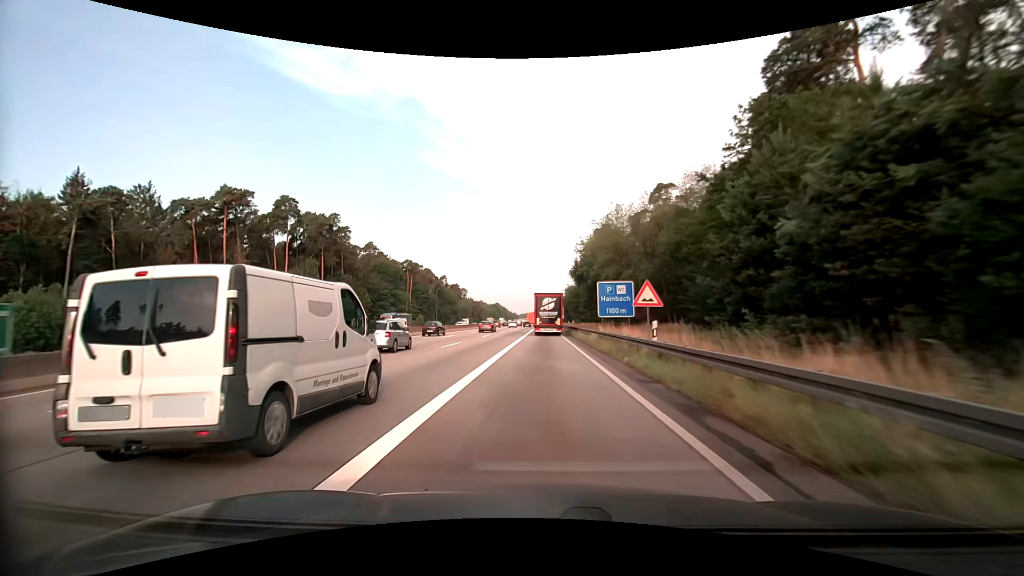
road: motorway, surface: asphalt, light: Day
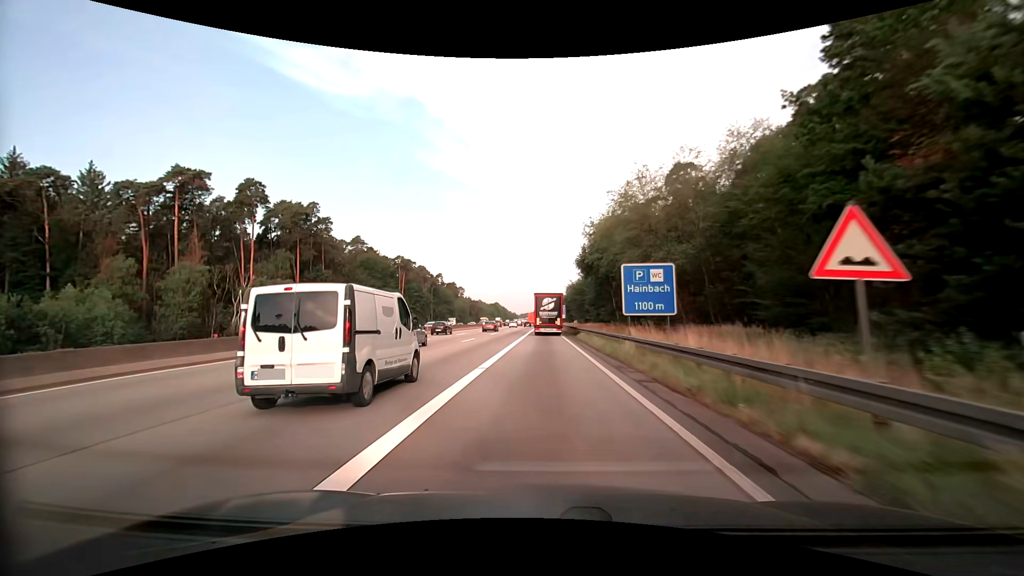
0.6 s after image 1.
(-0.1, +11.2) m; 0°
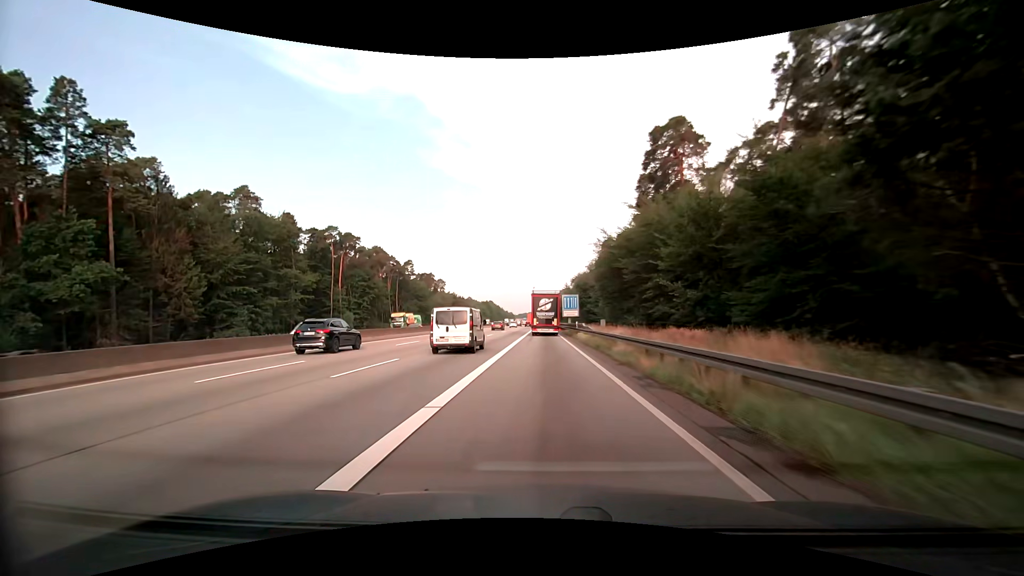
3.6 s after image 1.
(-0.1, +56.9) m; 0°
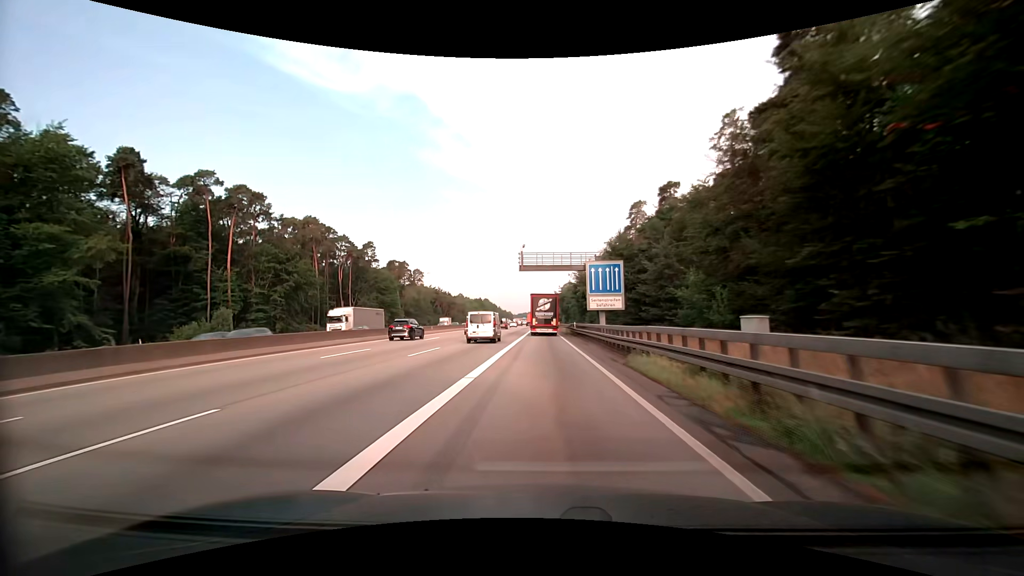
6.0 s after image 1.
(+0.2, +46.6) m; 0°
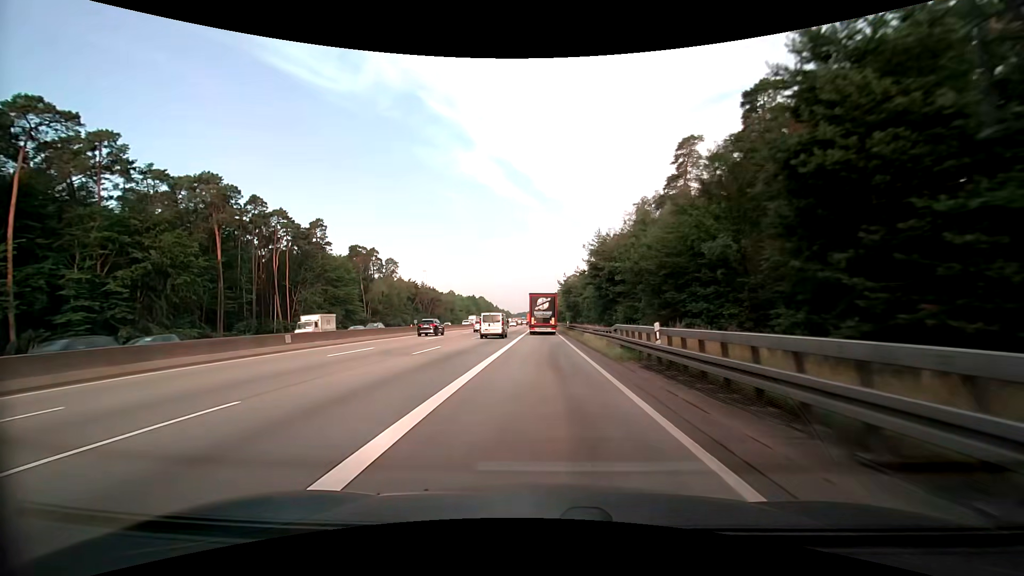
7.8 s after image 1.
(+0.1, +35.1) m; 0°
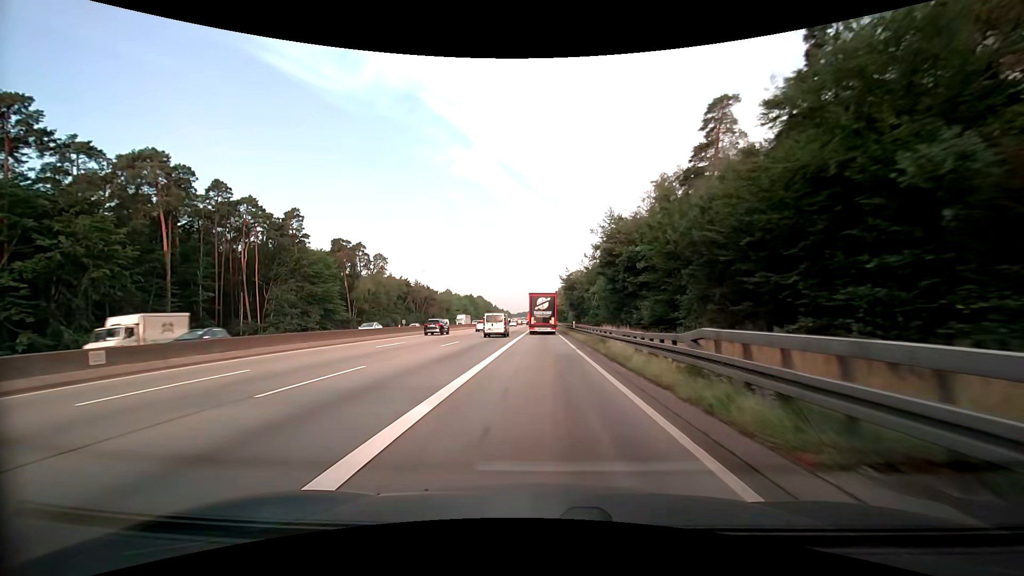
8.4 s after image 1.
(-0.1, +11.7) m; 0°
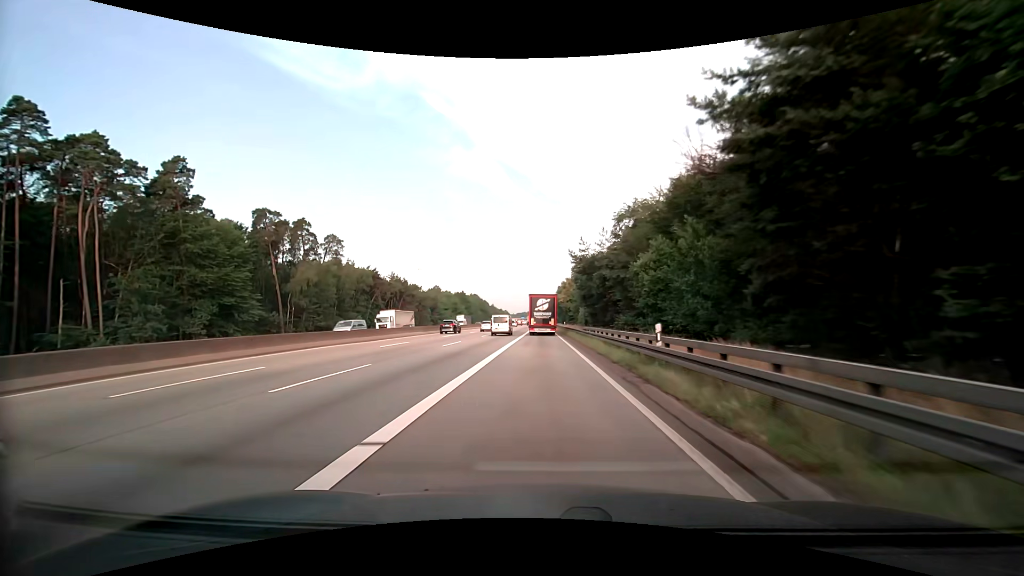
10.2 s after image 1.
(+0.1, +35.2) m; 0°
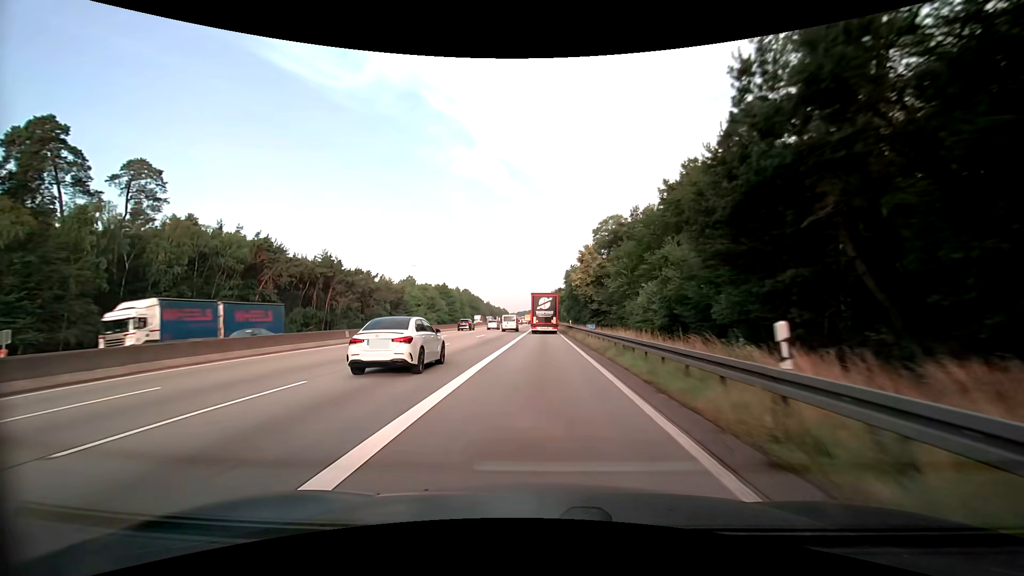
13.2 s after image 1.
(0.0, +58.9) m; 0°
(0, +10) (0, +20) (0, +30) (0, +40) (0, +50) (0, +60) (0, +70) (0, +80) (0, +90) (0, +100) m
